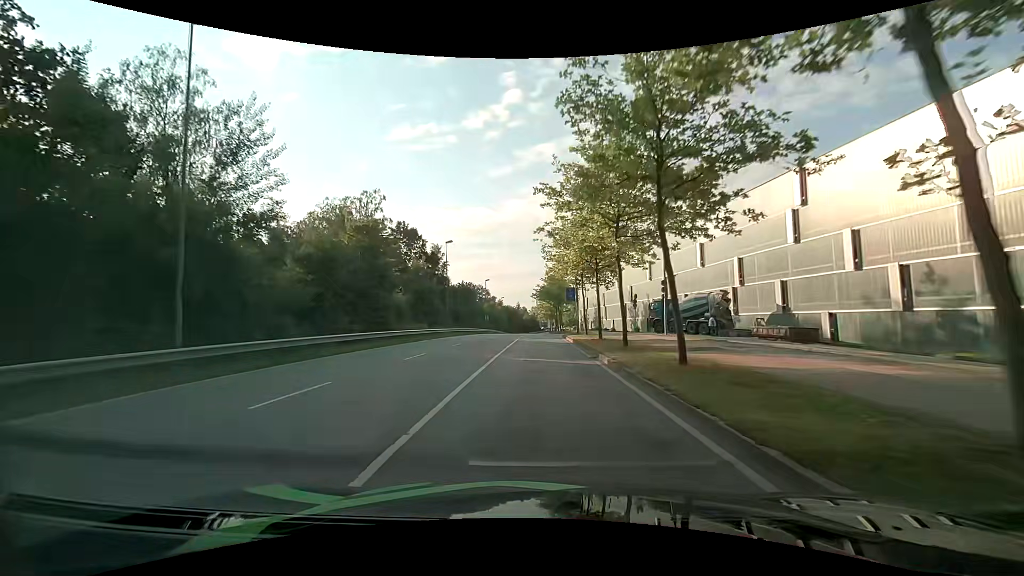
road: secondary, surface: asphalt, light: Day
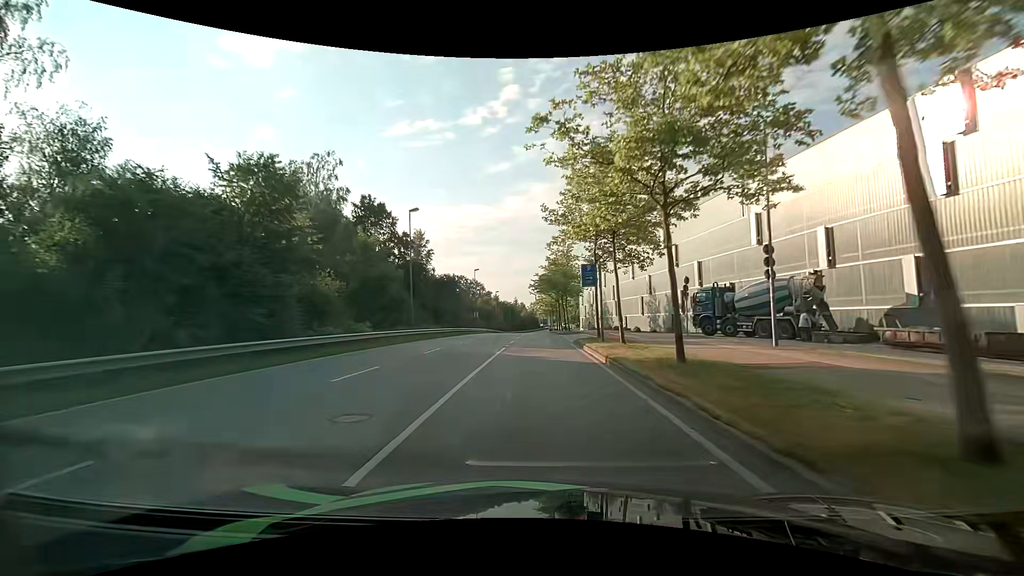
(-0.1, +14.8) m; 0°
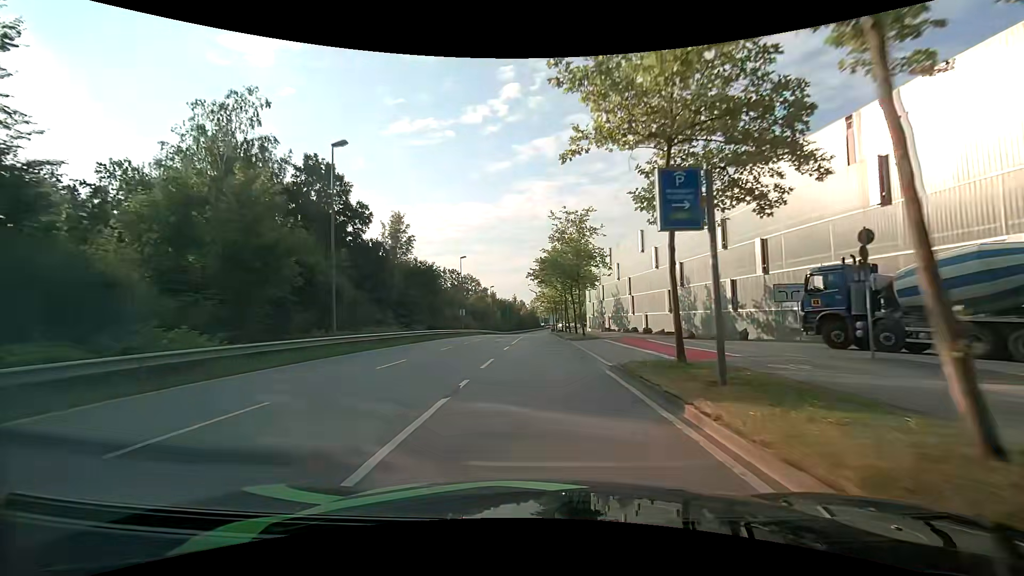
(-0.1, +14.9) m; 0°
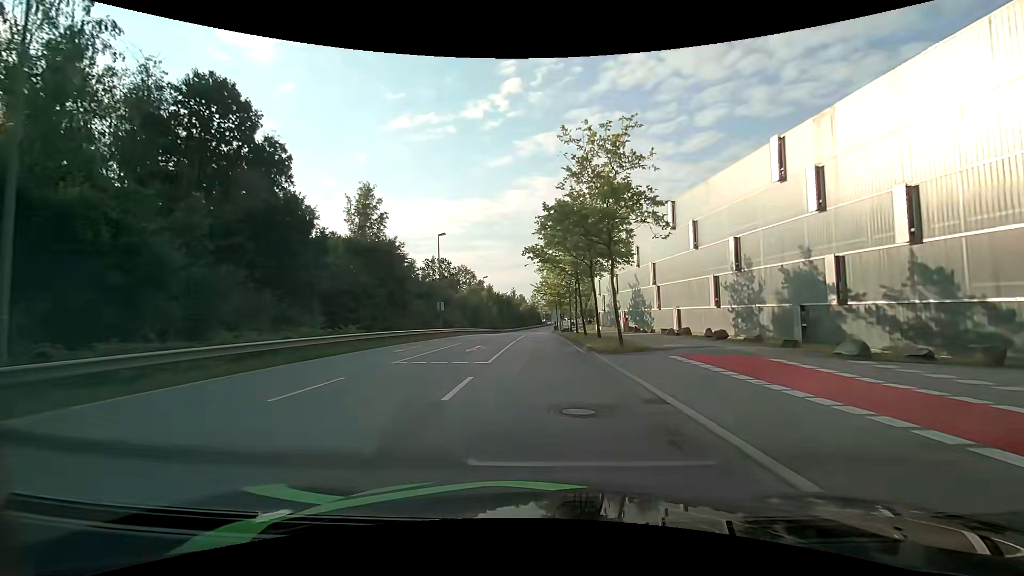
(0.0, +14.9) m; 0°
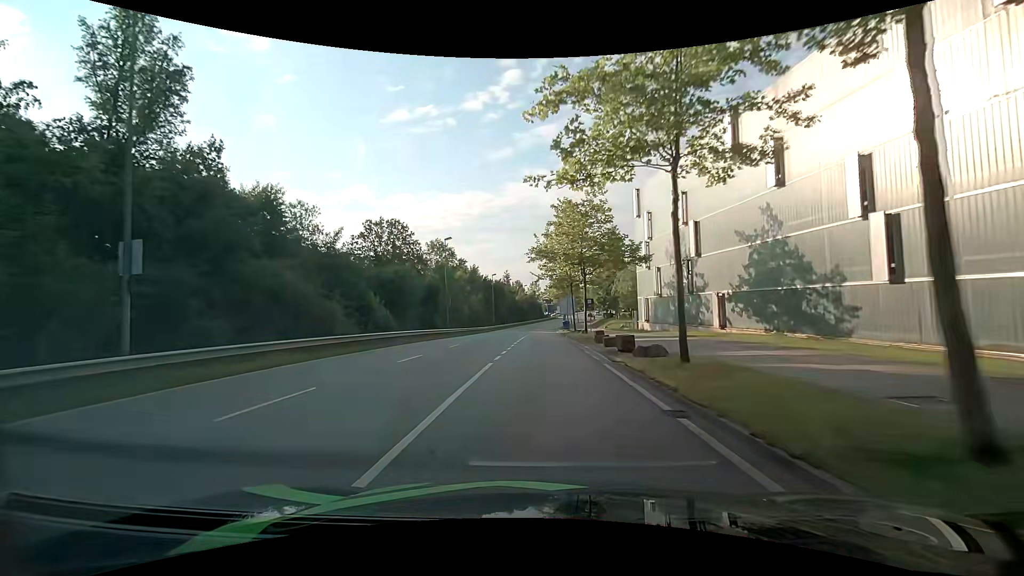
(0.0, +37.7) m; 0°
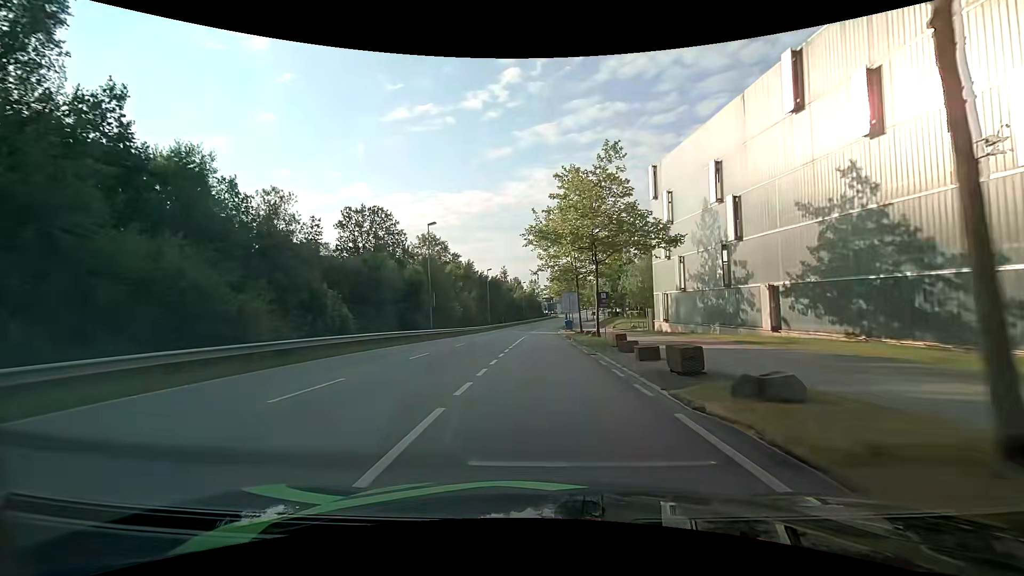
(0.0, +7.6) m; 0°
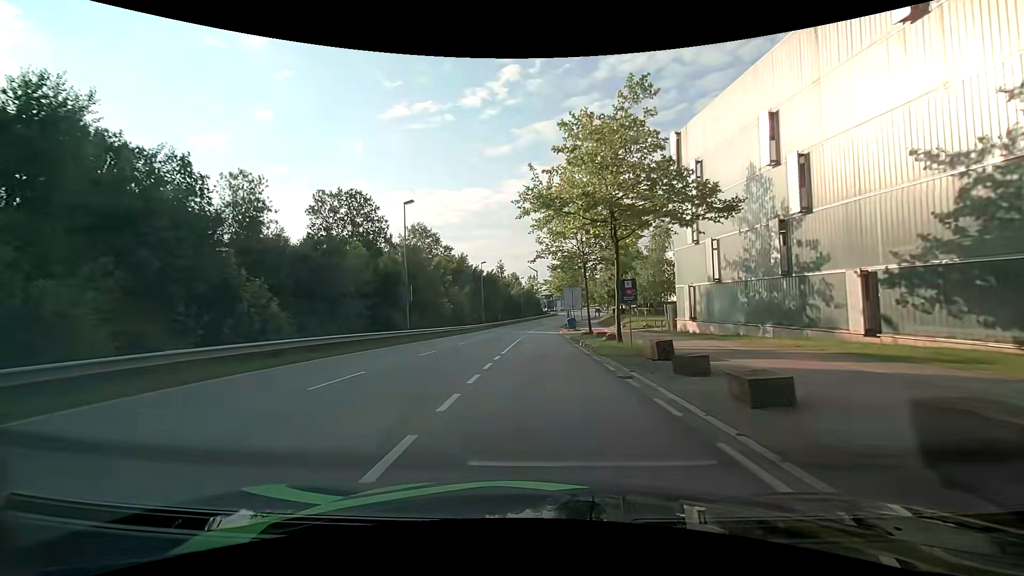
(0.0, +7.6) m; 0°
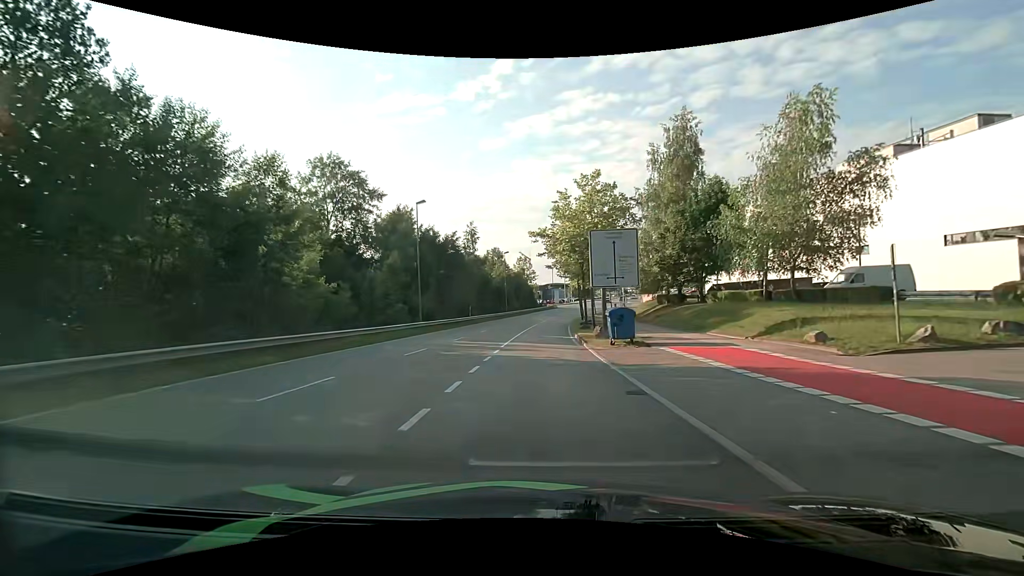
(+0.1, +37.5) m; 0°
(0, +10) (0, +20) (0, +30) (+1, +40) (+1, +50) (+2, +60) (+3, +70) (+5, +80) (+7, +90) (+9, +99) m
